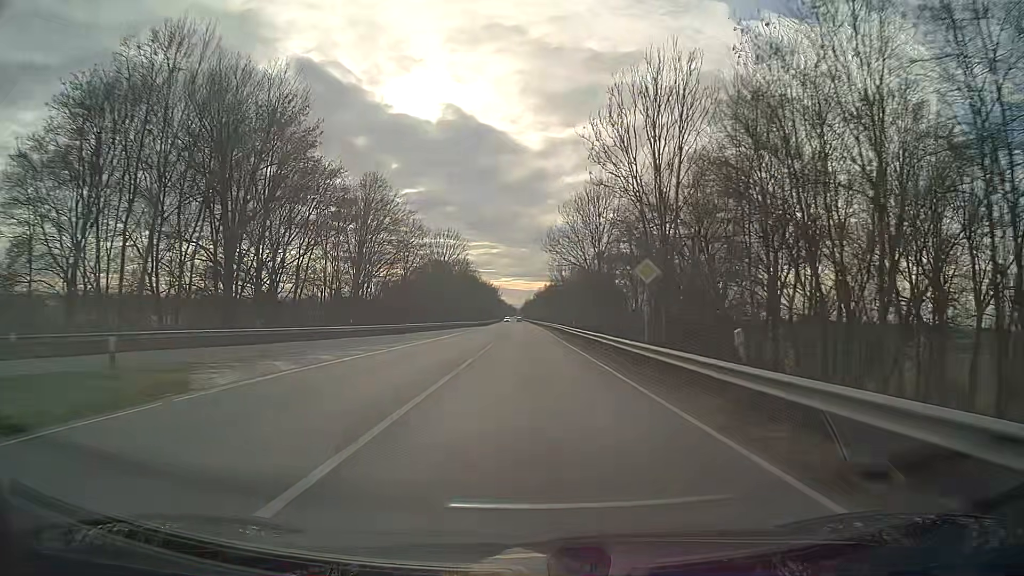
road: primary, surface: asphalt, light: Day
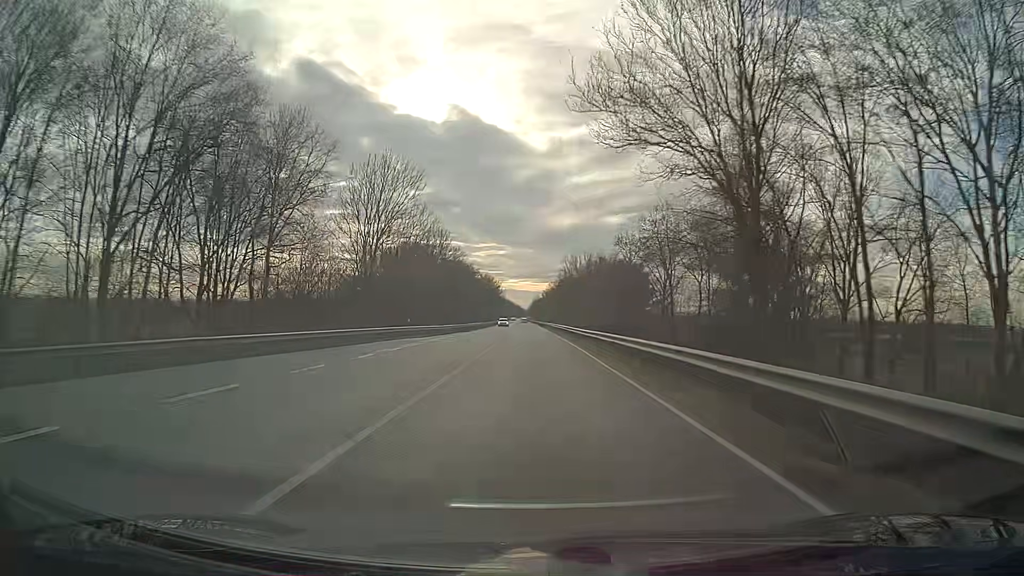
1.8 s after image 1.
(-0.4, +47.4) m; -1°
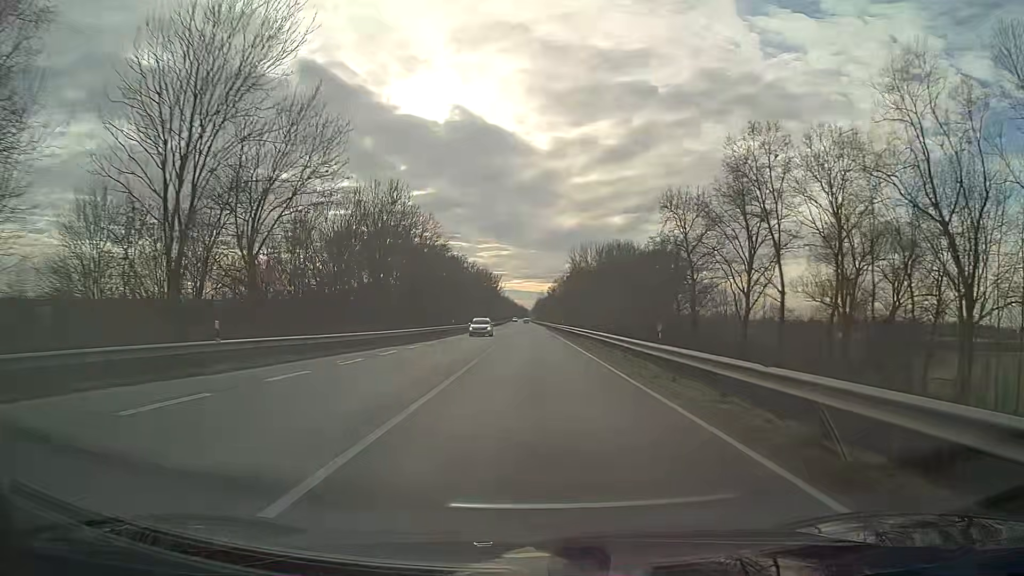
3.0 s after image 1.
(0.0, +31.6) m; 0°
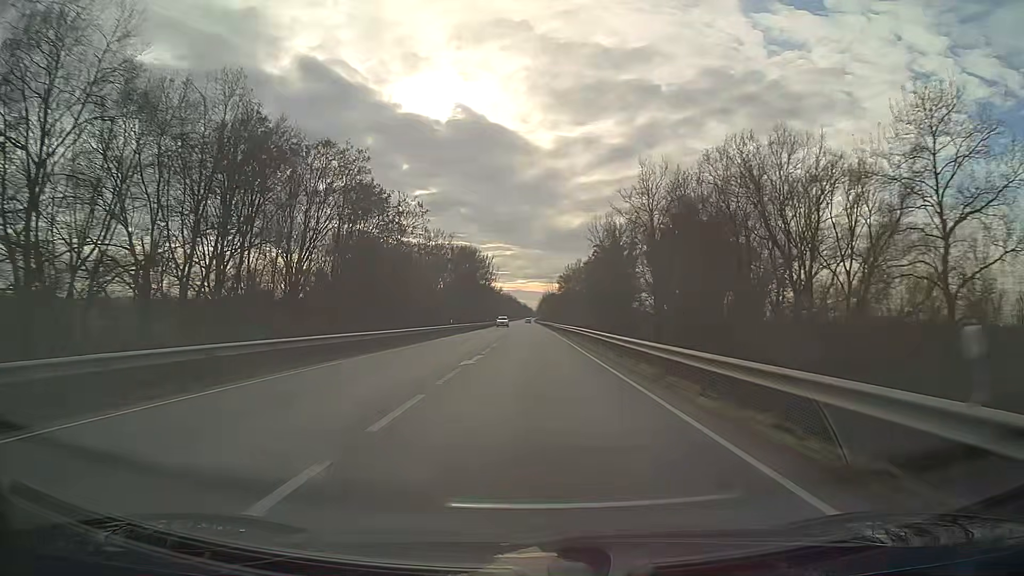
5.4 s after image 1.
(-0.2, +63.2) m; 0°
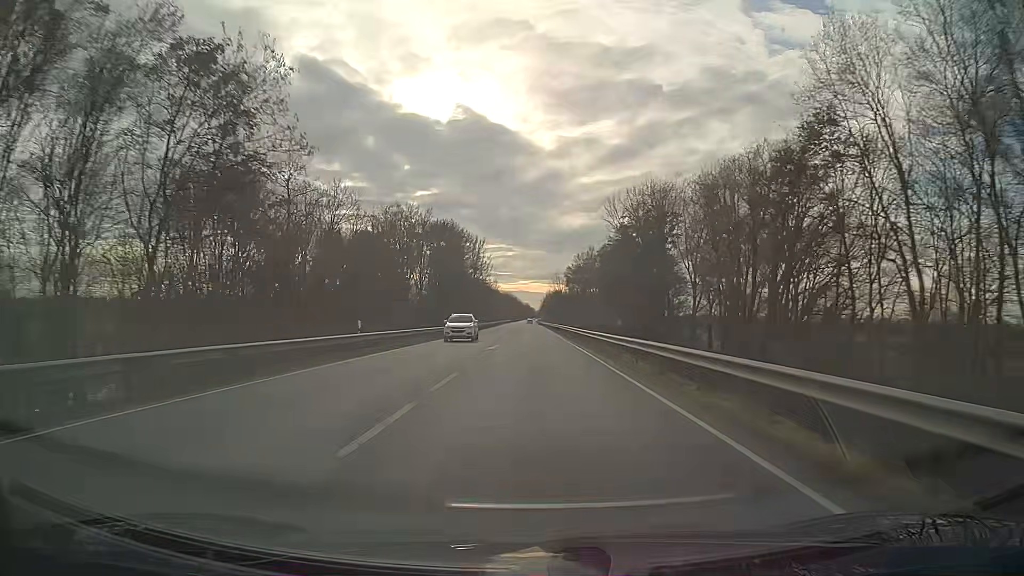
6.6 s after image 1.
(-0.1, +31.6) m; 0°
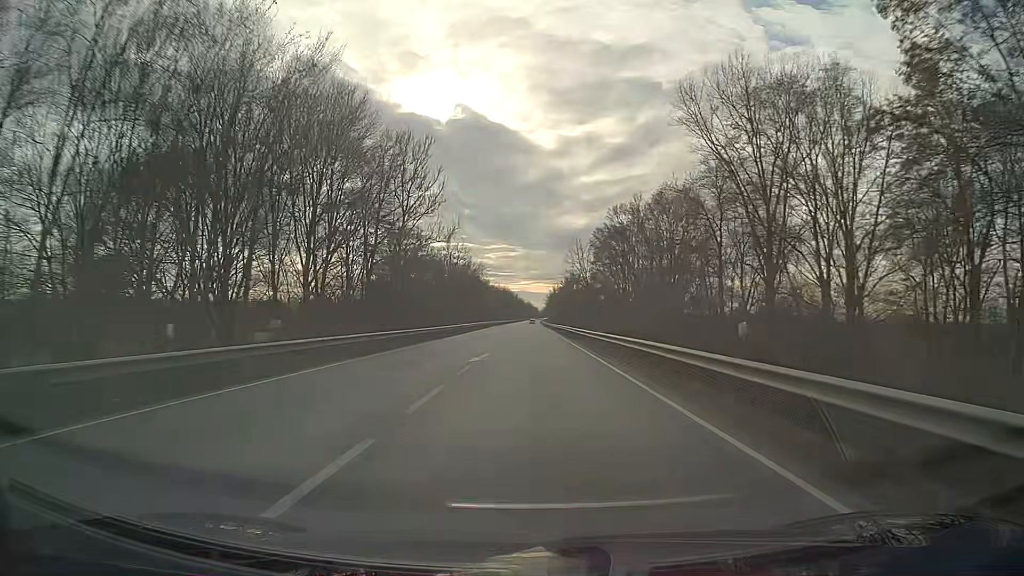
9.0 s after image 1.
(-0.1, +63.2) m; 0°
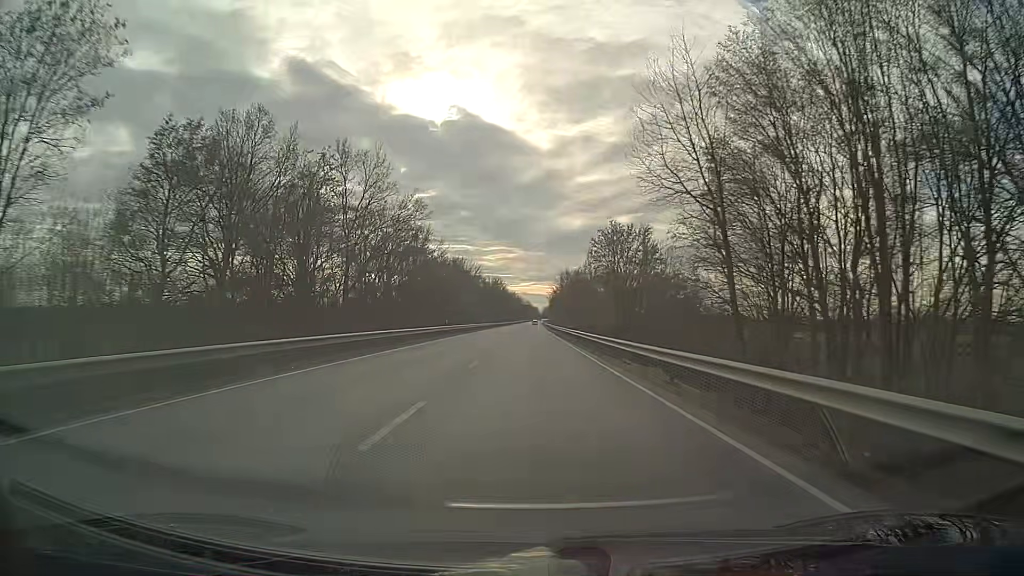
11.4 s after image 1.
(+0.1, +63.2) m; 0°
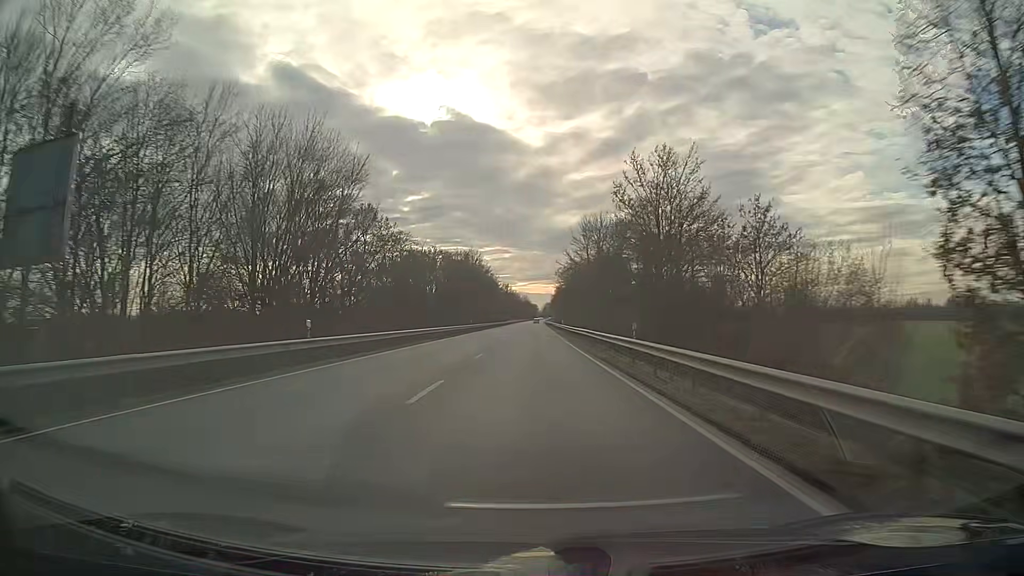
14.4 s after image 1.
(+0.2, +79.0) m; 0°
(0, +10) (0, +20) (0, +30) (0, +40) (0, +50) (0, +60) (0, +70) (0, +80) (0, +90) (0, +100) m
